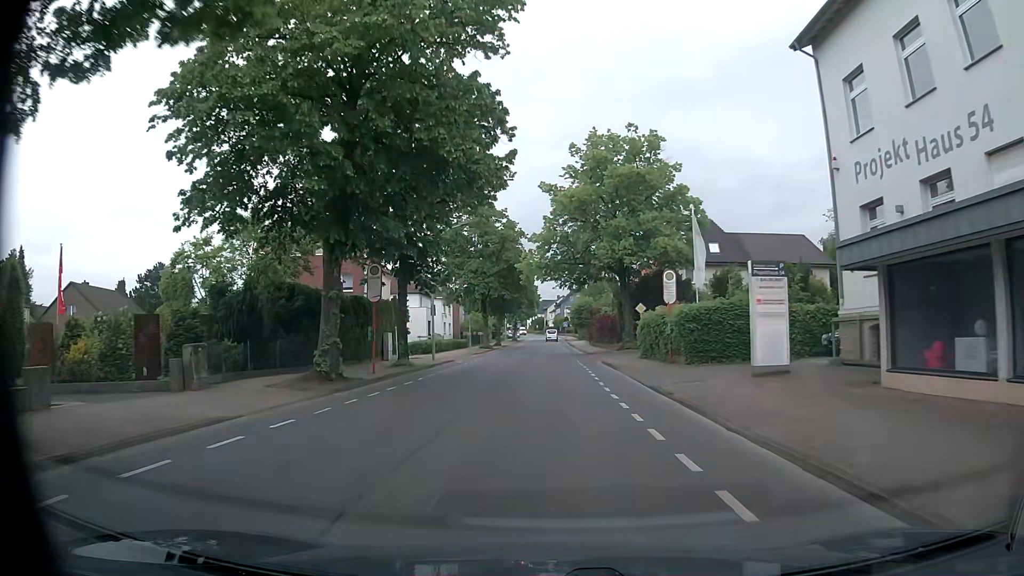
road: tertiary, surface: asphalt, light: Day
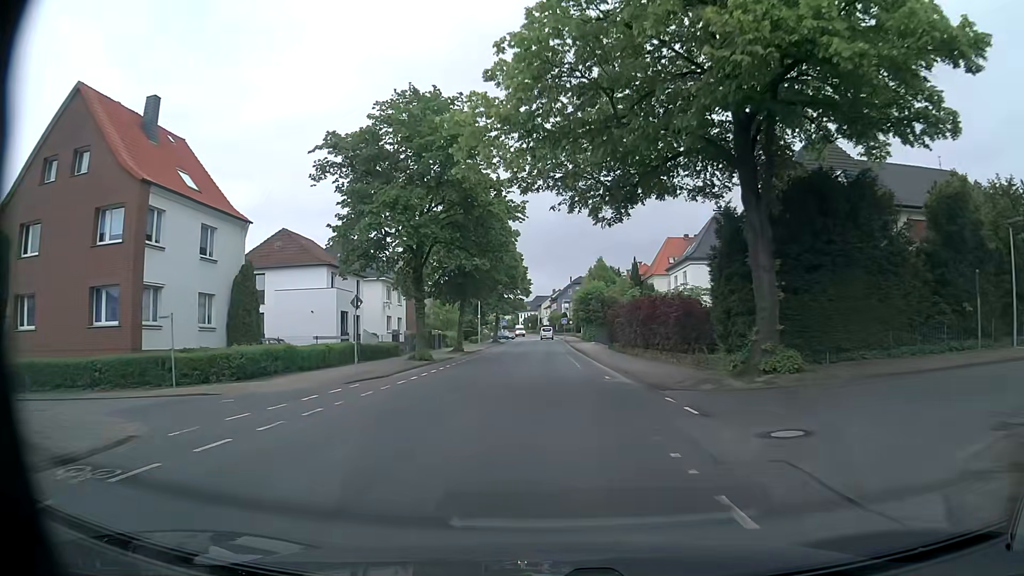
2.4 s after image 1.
(+0.1, +32.3) m; 0°
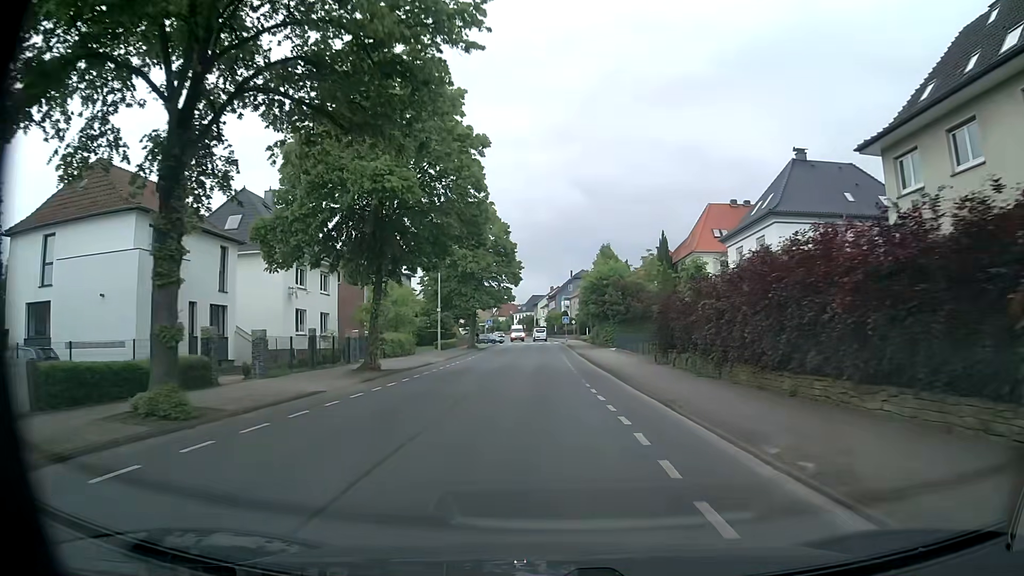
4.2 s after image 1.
(0.0, +24.2) m; +1°
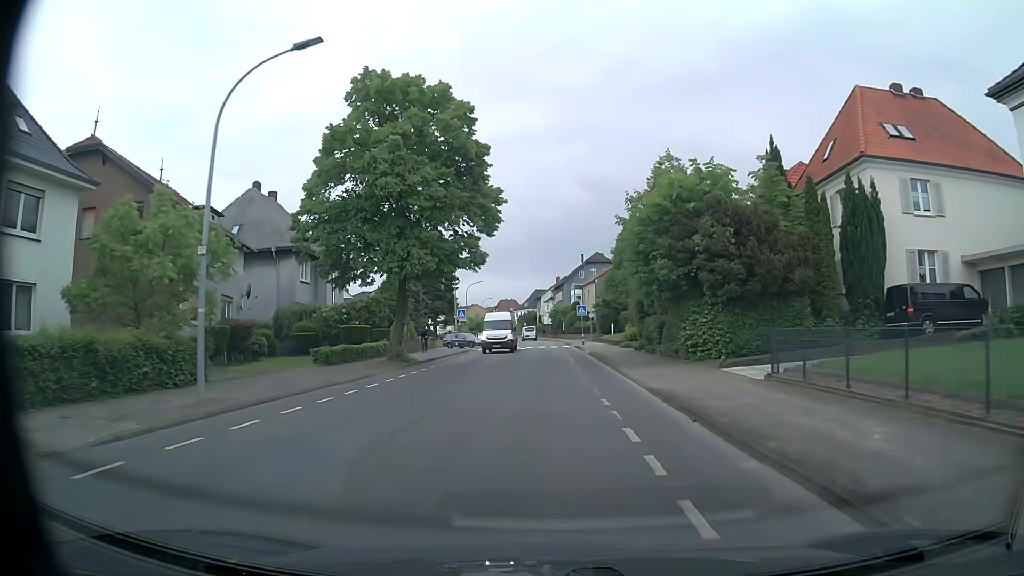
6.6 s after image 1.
(-0.2, +32.2) m; -1°
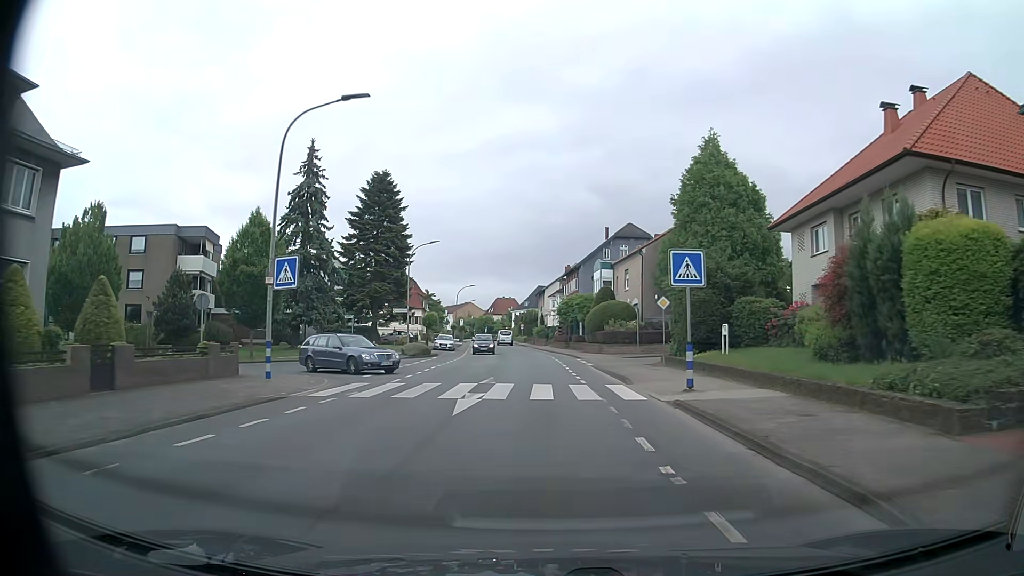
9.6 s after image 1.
(-0.2, +40.2) m; +1°
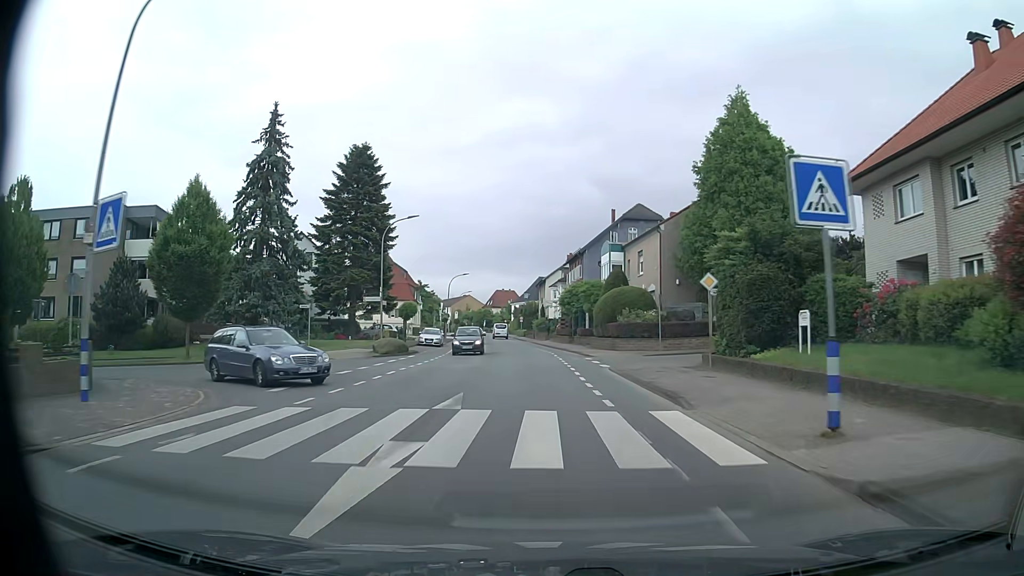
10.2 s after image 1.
(-0.1, +8.1) m; -1°
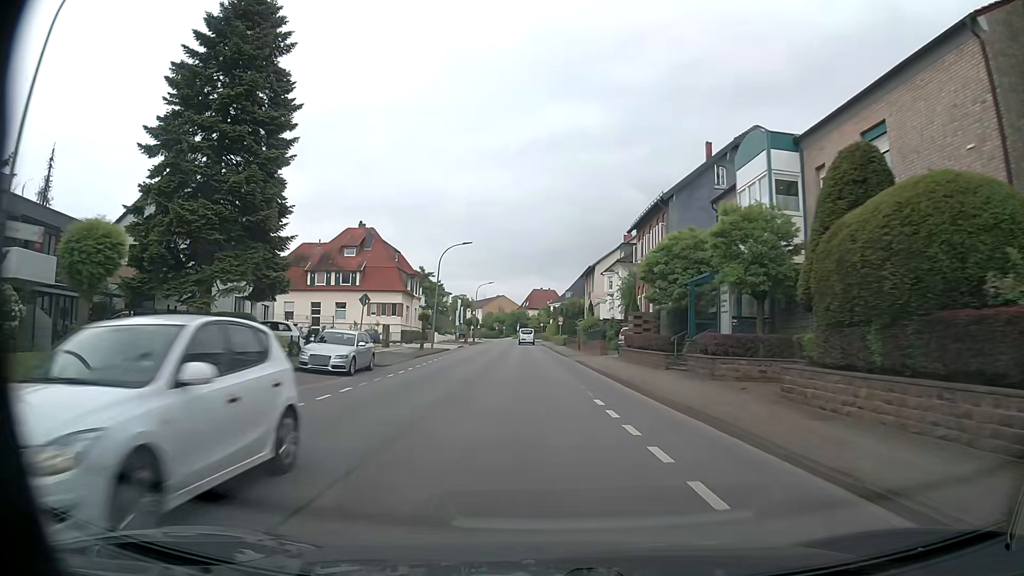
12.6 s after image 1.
(-0.7, +32.2) m; -4°
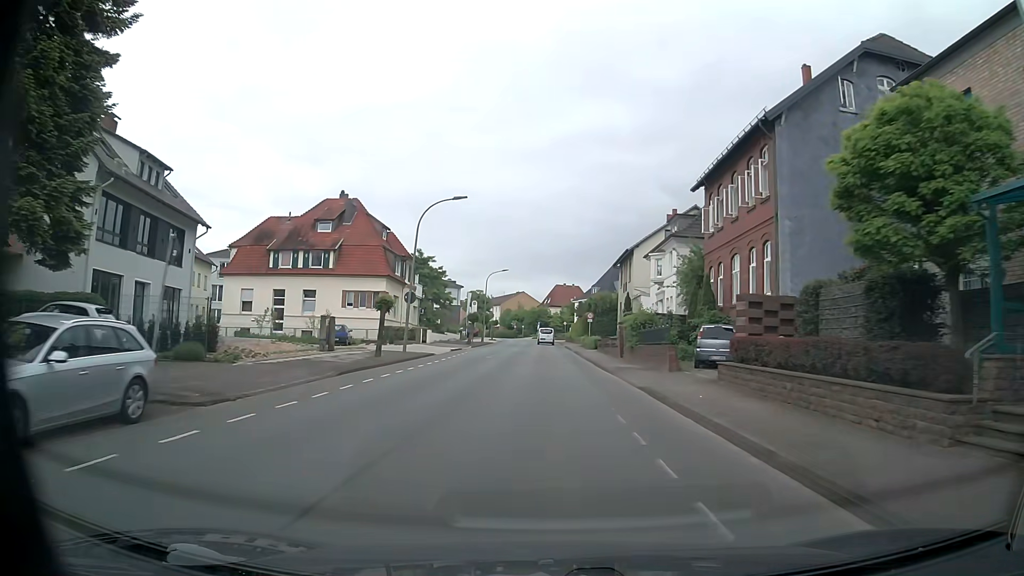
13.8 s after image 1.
(-0.3, +16.1) m; -2°
